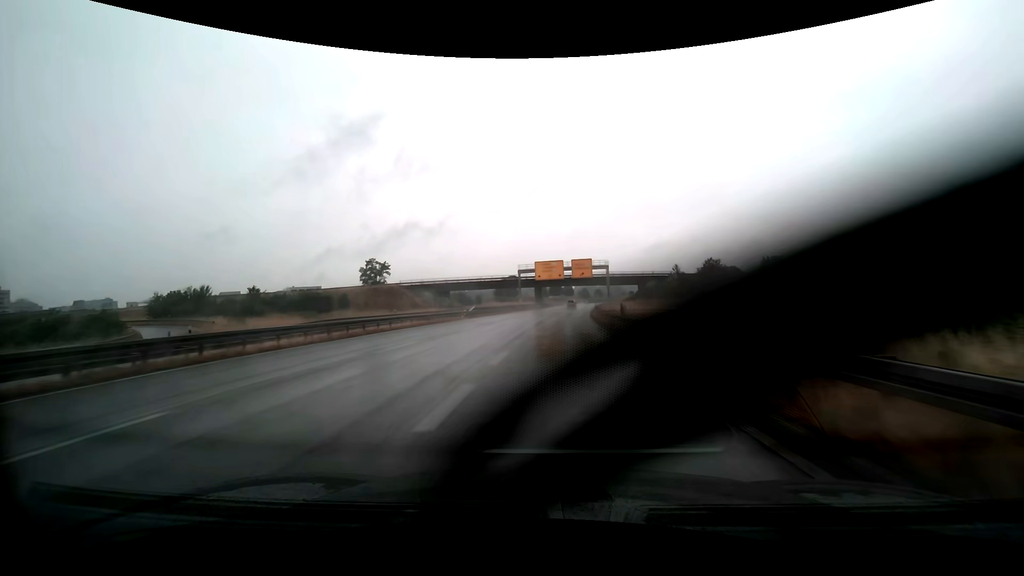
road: trunk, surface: asphalt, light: Day
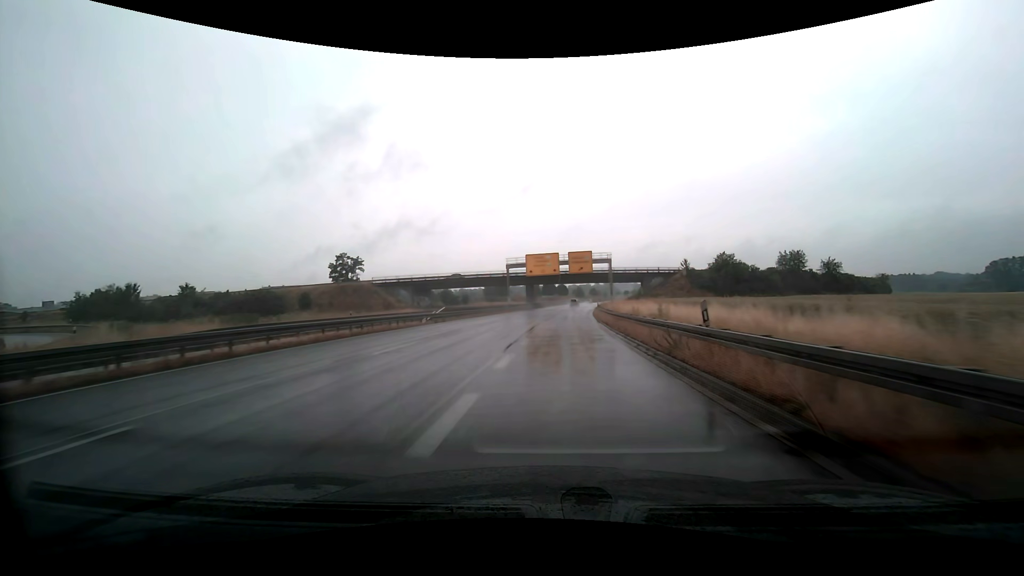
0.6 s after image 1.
(+0.1, +12.9) m; +1°
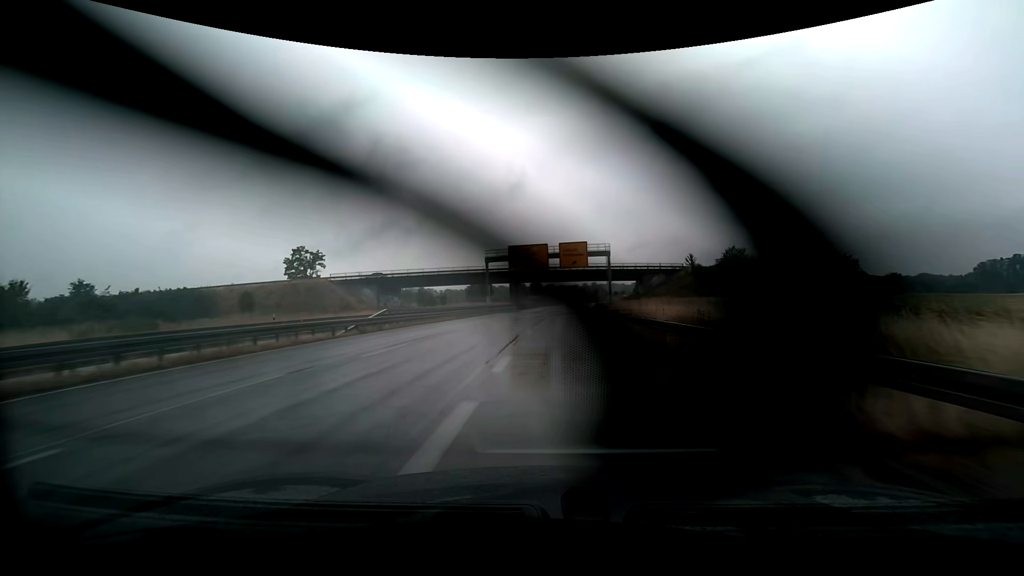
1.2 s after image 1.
(+0.1, +12.6) m; +1°
(0, +10) (0, +20) (+1, +30) (+1, +40) (+2, +50) (+3, +60) (+4, +70) (+5, +80) (+6, +90) (+8, +100) m
